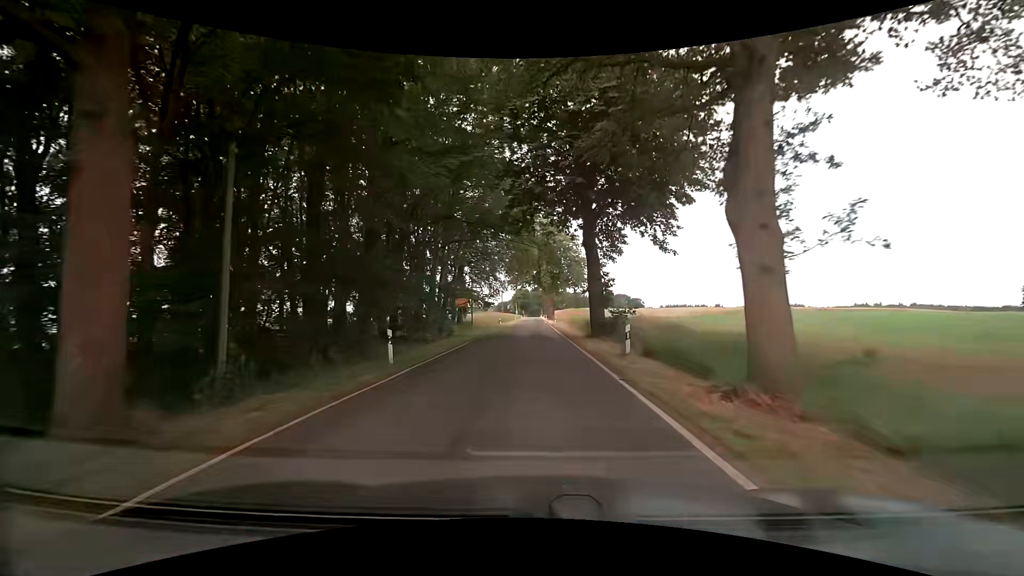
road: tertiary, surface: asphalt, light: Day
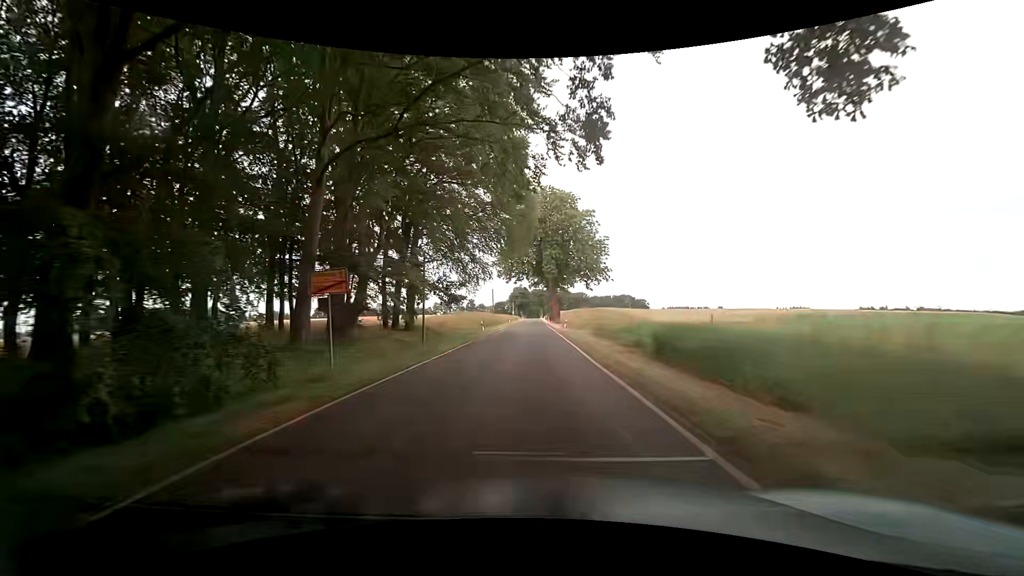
(+0.1, +23.5) m; +1°
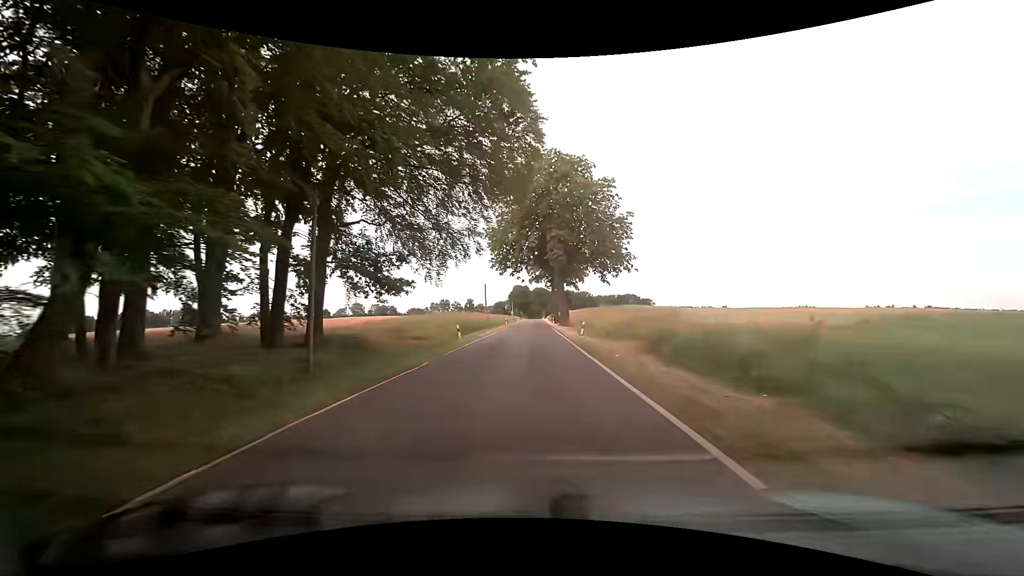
(-0.1, +15.7) m; 0°
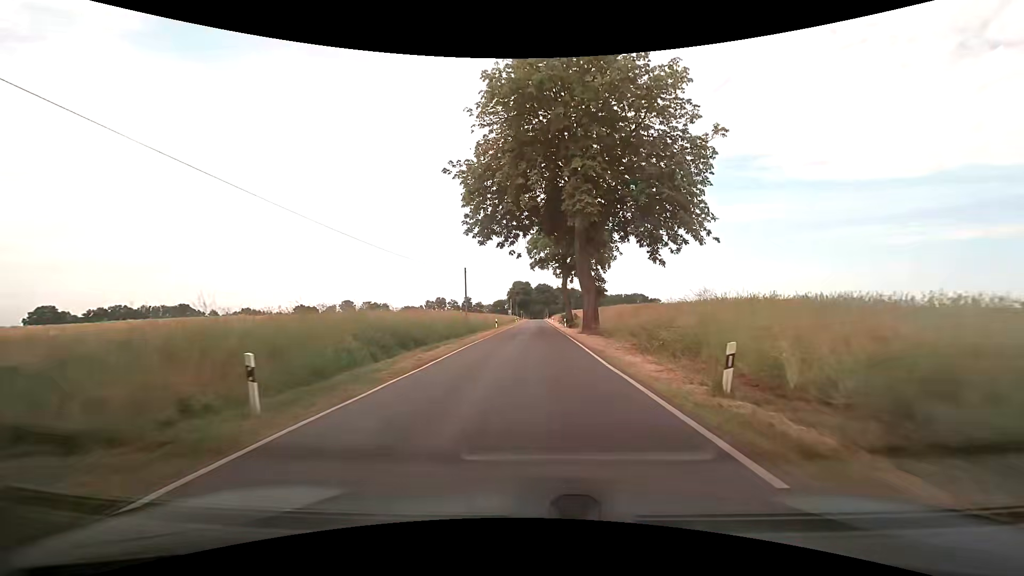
(-0.3, +23.4) m; -1°
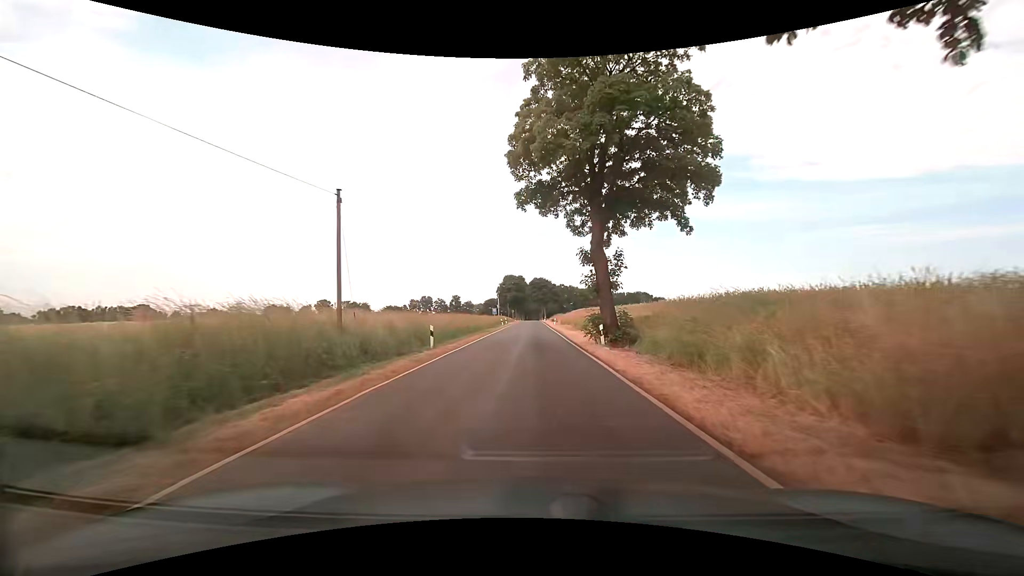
(+0.2, +31.0) m; 0°
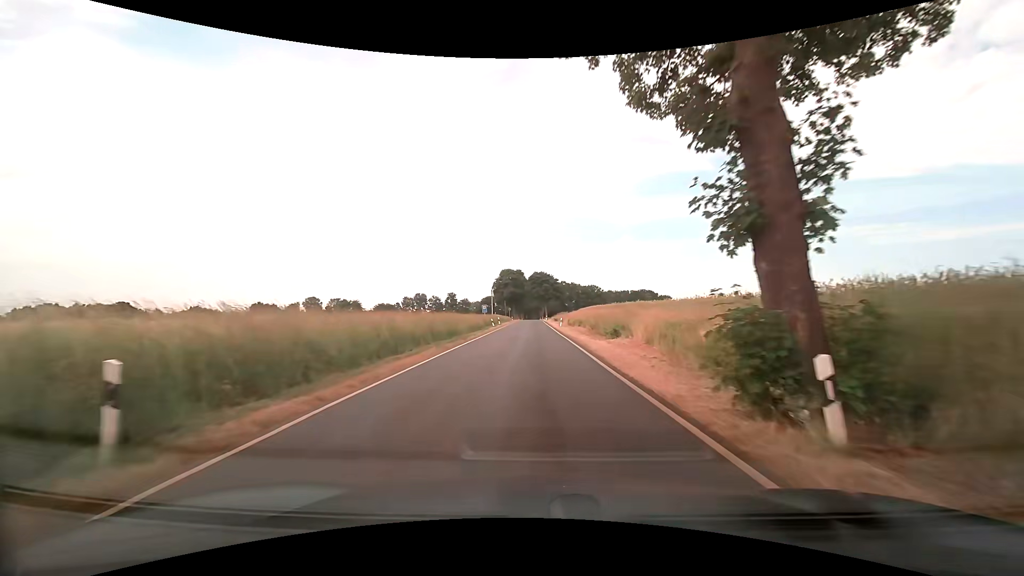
(0.0, +16.0) m; 0°
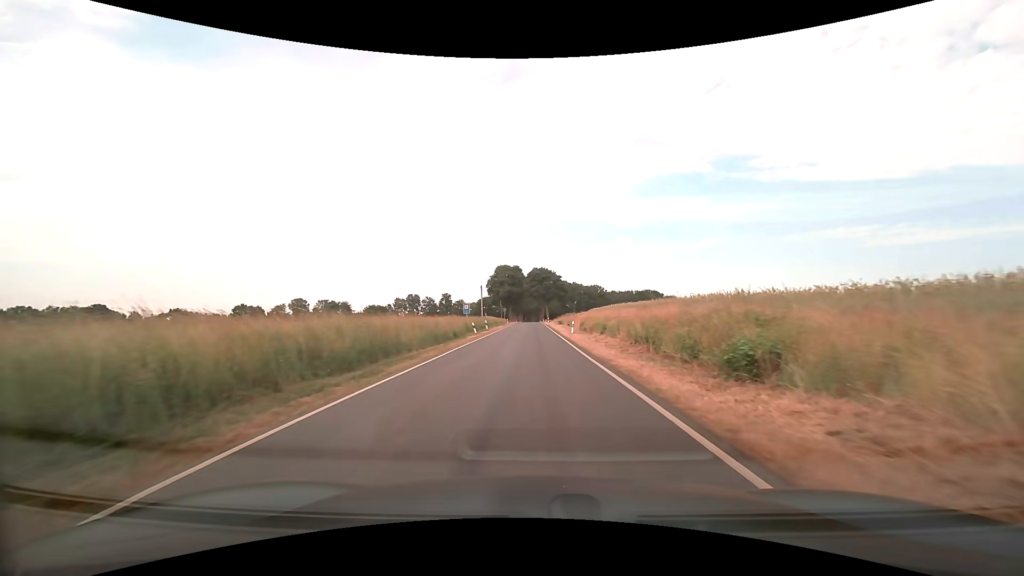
(+0.1, +16.6) m; 0°
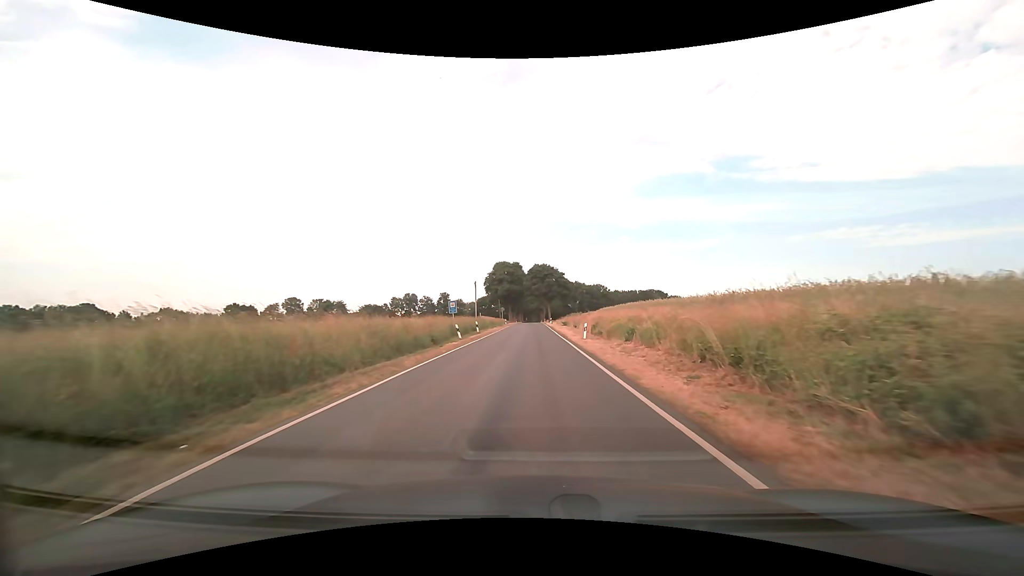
(0.0, +8.5) m; 0°
(0, +10) (0, +20) (0, +30) (0, +40) (0, +50) (0, +60) (0, +70) (0, +80) (0, +90) (0, +100) m
